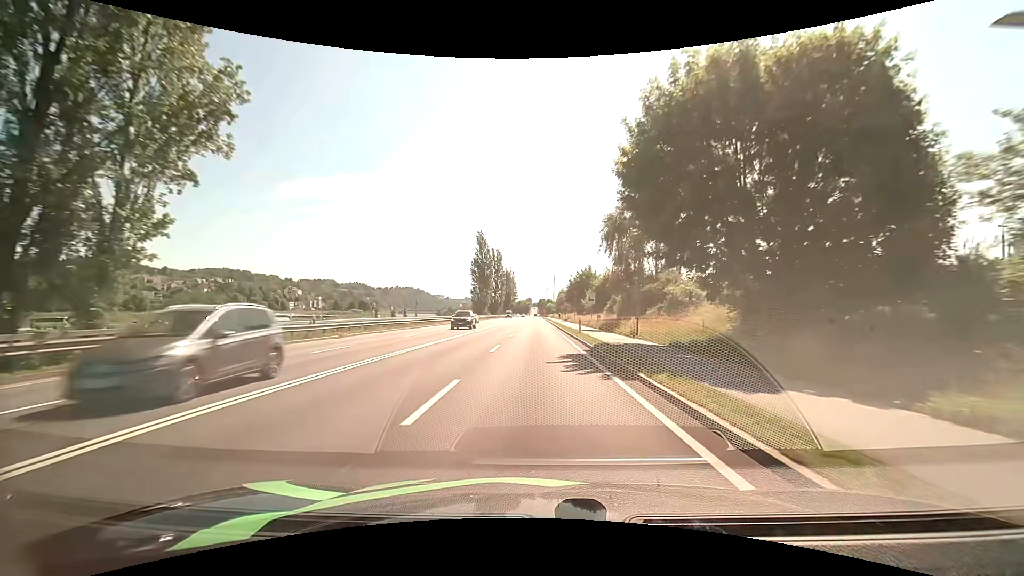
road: primary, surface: asphalt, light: Day
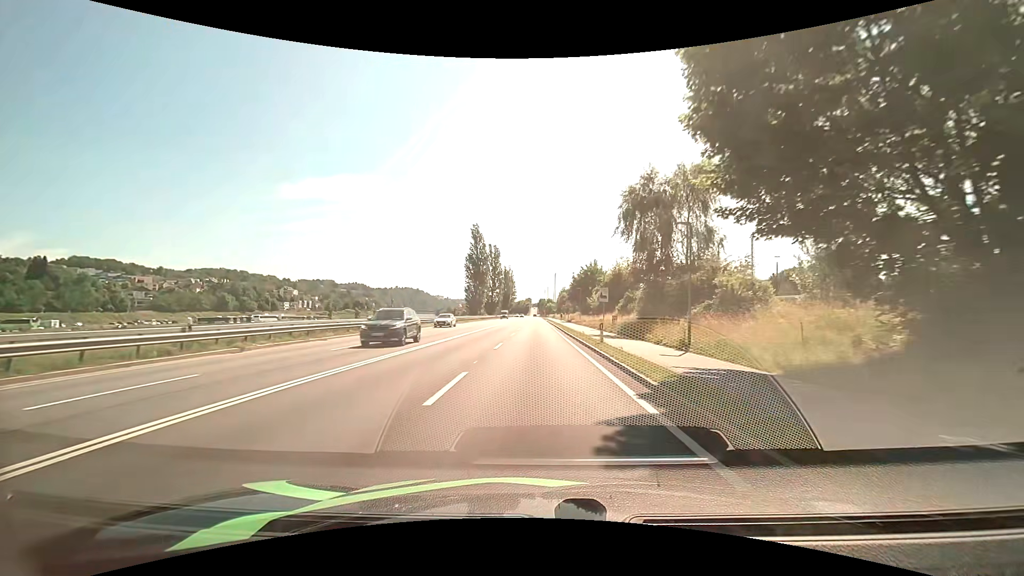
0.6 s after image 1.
(+0.1, +10.1) m; 0°
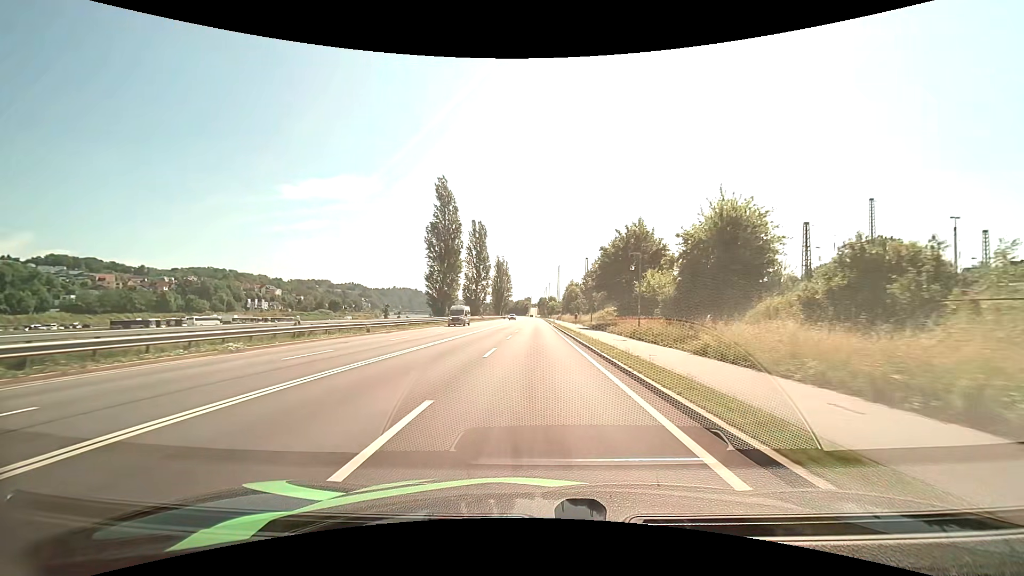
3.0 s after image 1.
(-0.1, +39.8) m; 0°
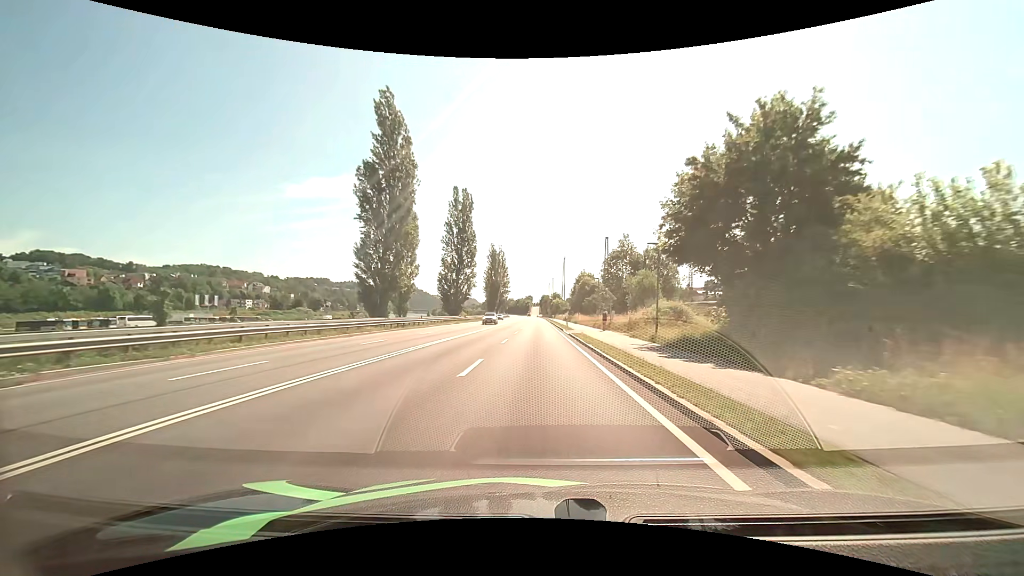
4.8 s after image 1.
(0.0, +29.0) m; 0°
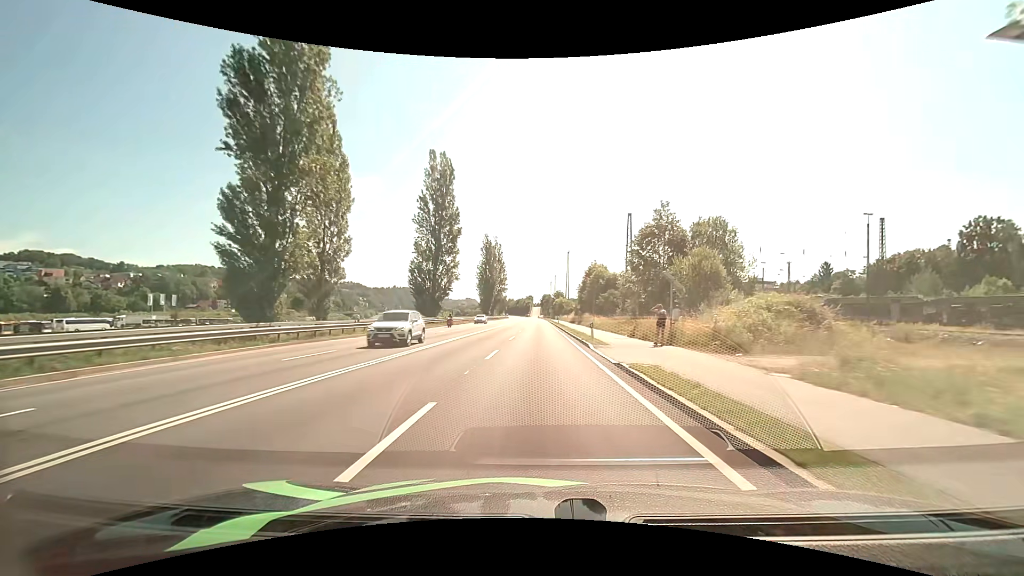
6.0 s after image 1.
(0.0, +19.2) m; 0°
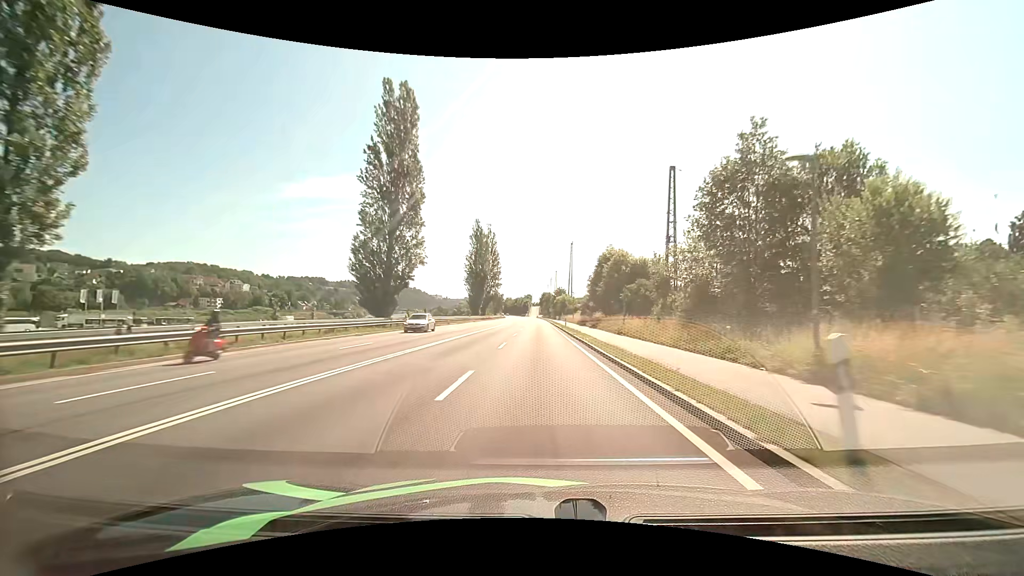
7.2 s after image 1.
(0.0, +19.6) m; 0°
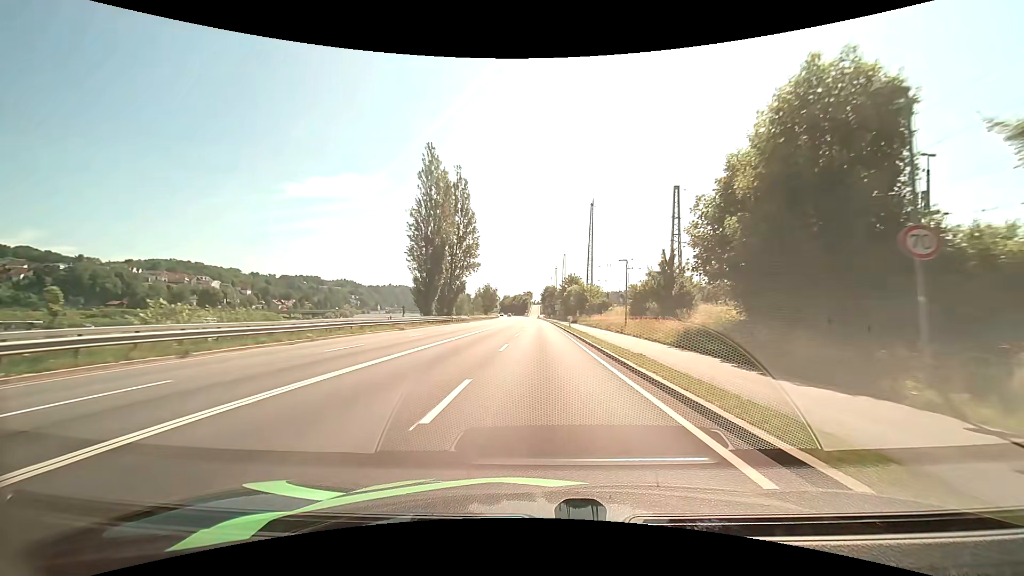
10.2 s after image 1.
(-0.3, +49.8) m; 0°
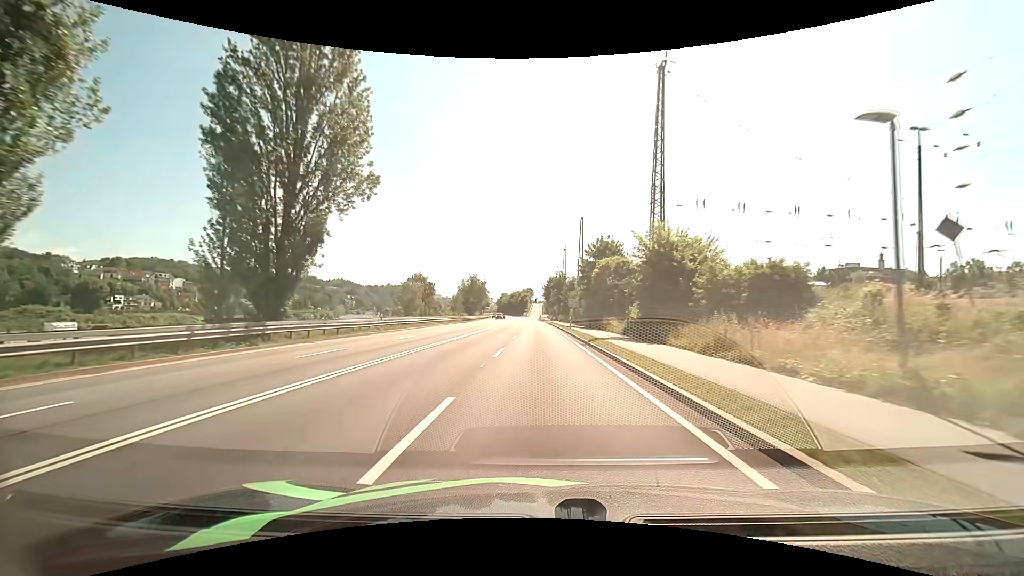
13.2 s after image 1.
(+0.1, +50.4) m; 0°
(0, +10) (0, +20) (0, +30) (0, +40) (-1, +50) (-1, +60) (-1, +70) (-1, +80) (-2, +90) (-2, +100) m
